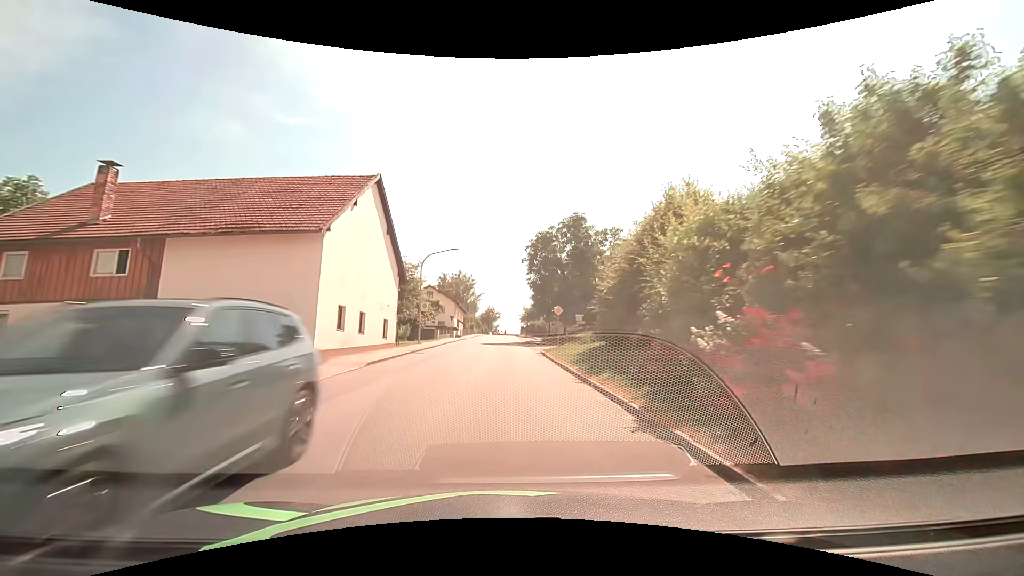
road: tertiary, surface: asphalt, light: Day
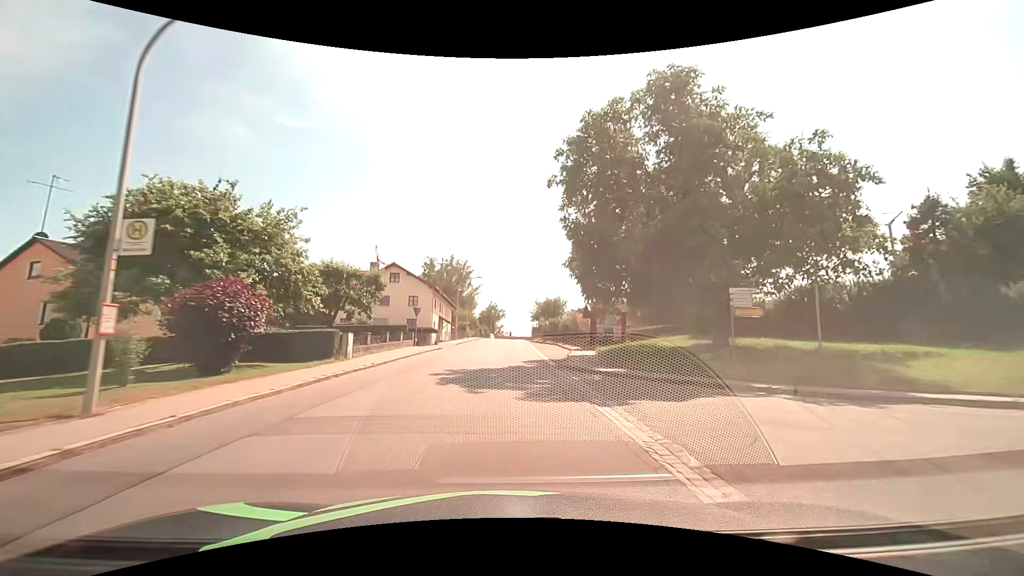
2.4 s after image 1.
(-0.1, +30.1) m; 0°
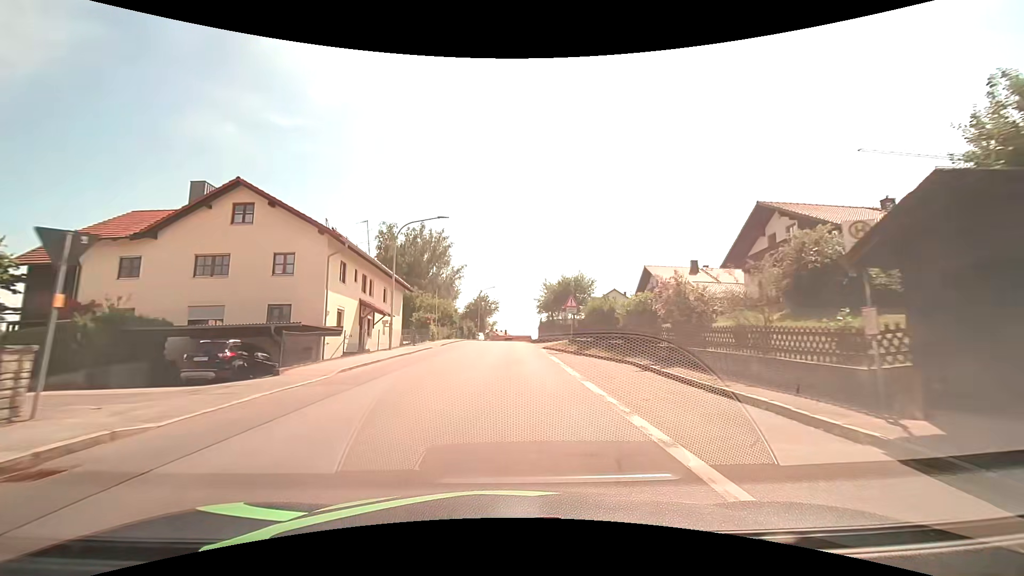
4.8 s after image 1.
(+0.2, +30.4) m; +1°
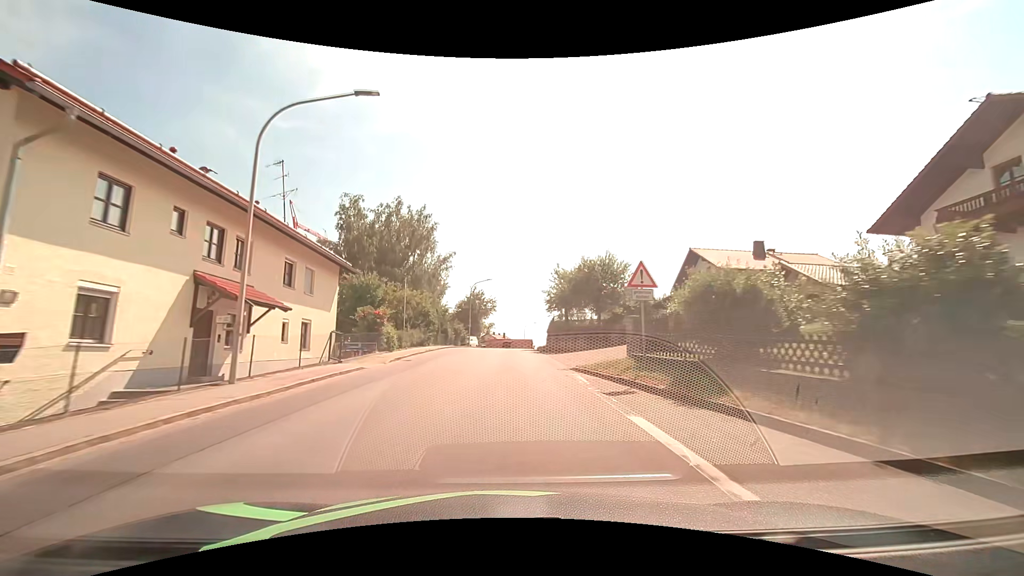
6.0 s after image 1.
(-0.1, +15.2) m; 0°
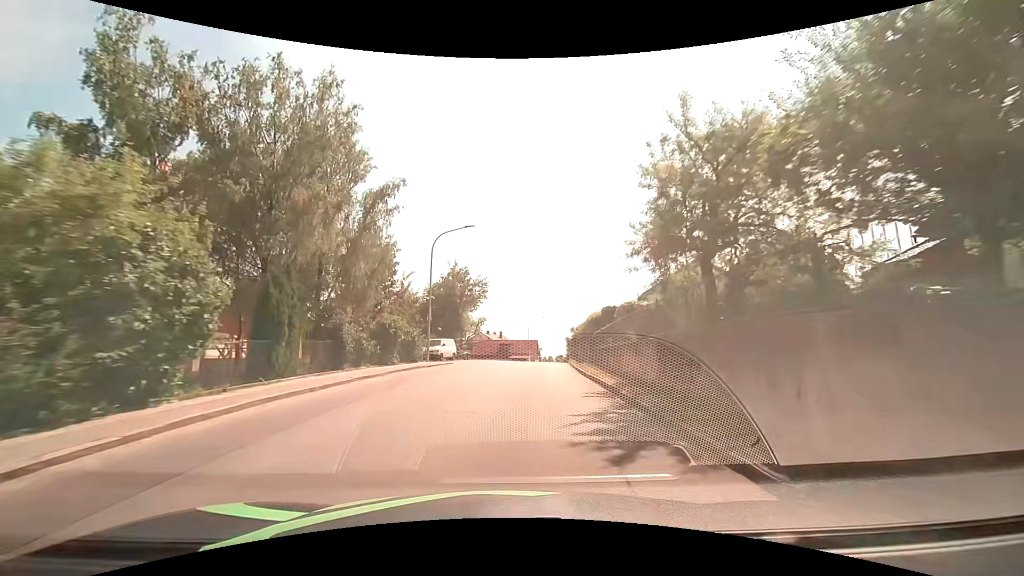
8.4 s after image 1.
(-0.1, +30.4) m; 0°
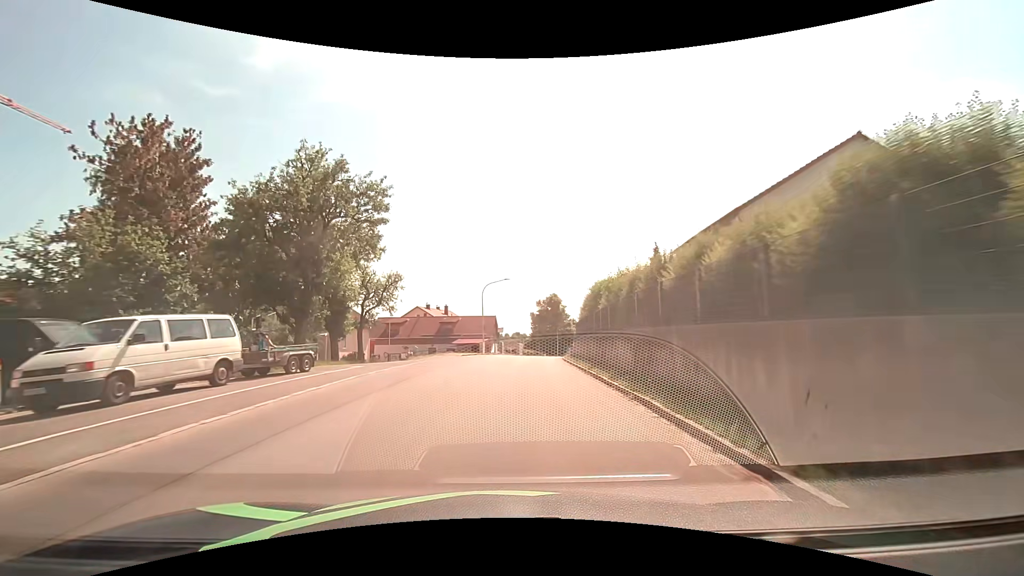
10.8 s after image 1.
(+1.4, +30.7) m; +5°
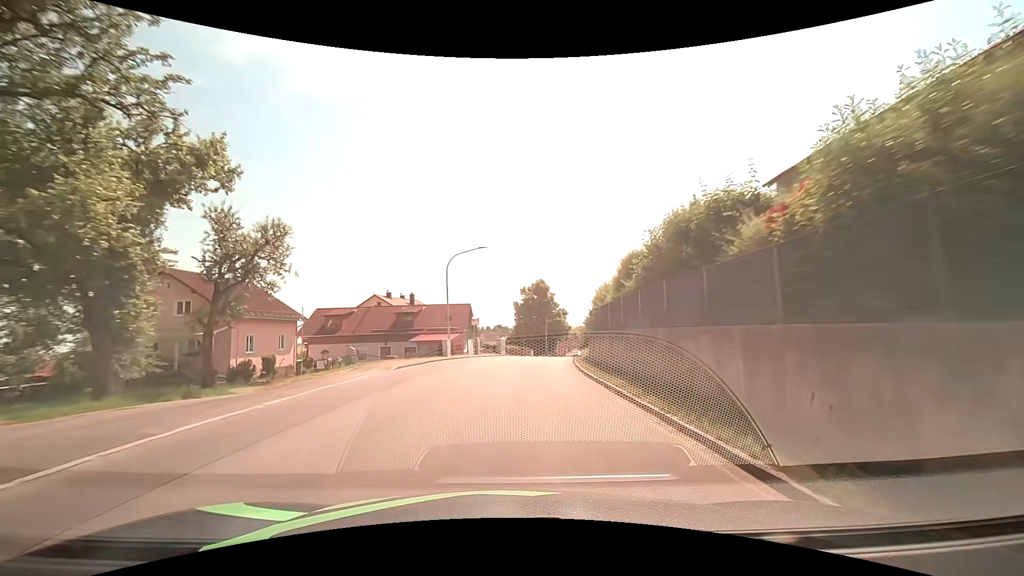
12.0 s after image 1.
(+0.3, +15.6) m; +2°
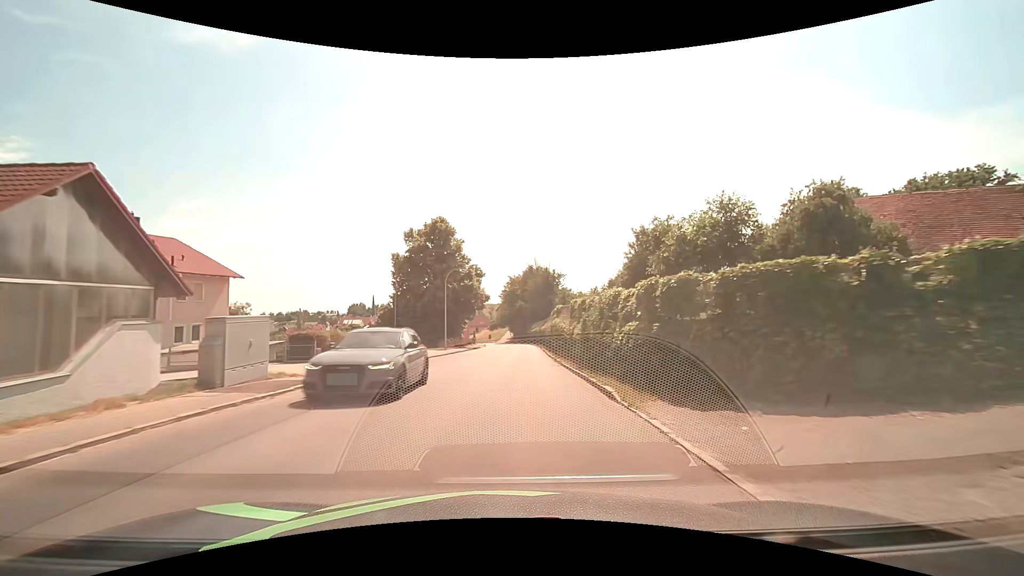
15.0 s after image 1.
(+3.0, +39.3) m; +11°
(0, +10) (+1, +20) (+1, +30) (+1, +40) (+2, +50) (+2, +60) (+2, +70) (+2, +80) (+1, +90) (0, +100) m
